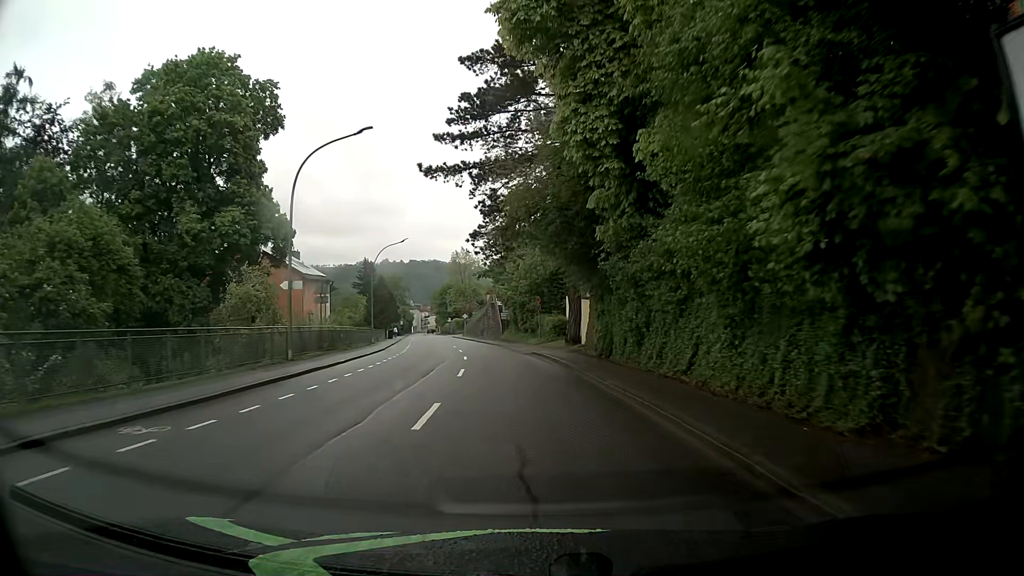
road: tertiary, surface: asphalt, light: Day
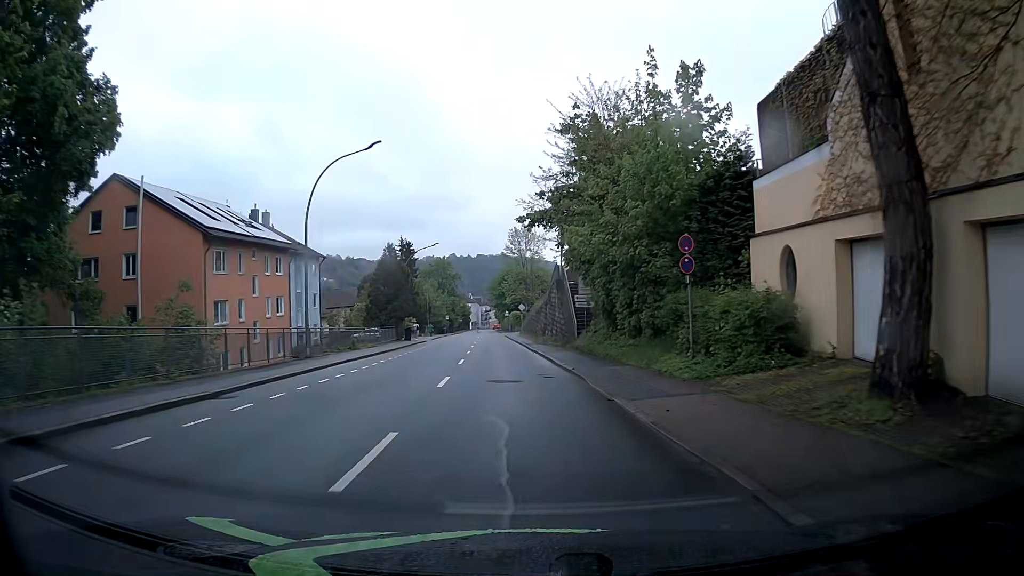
(-1.6, +30.6) m; -6°
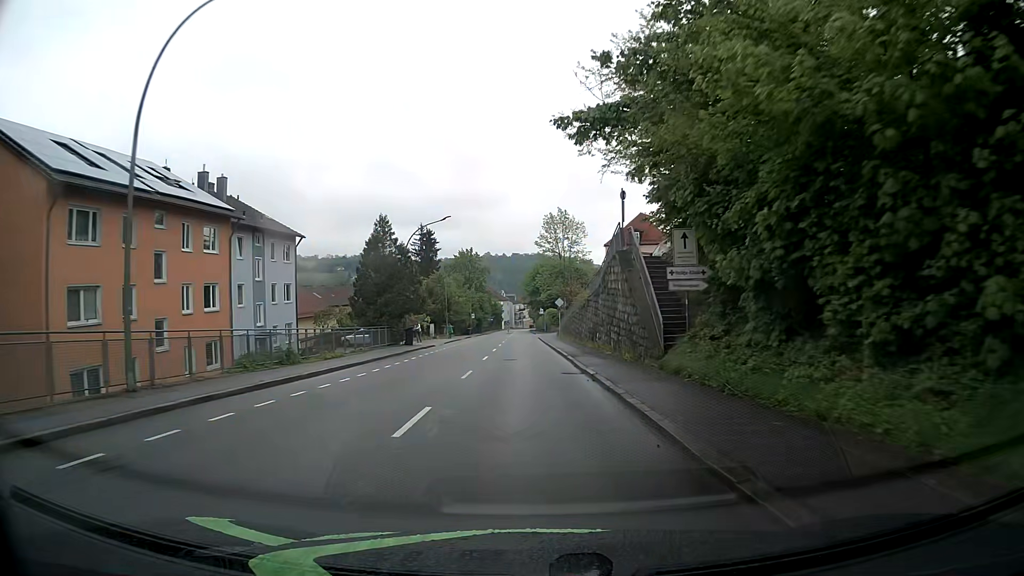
(-0.4, +15.3) m; -3°
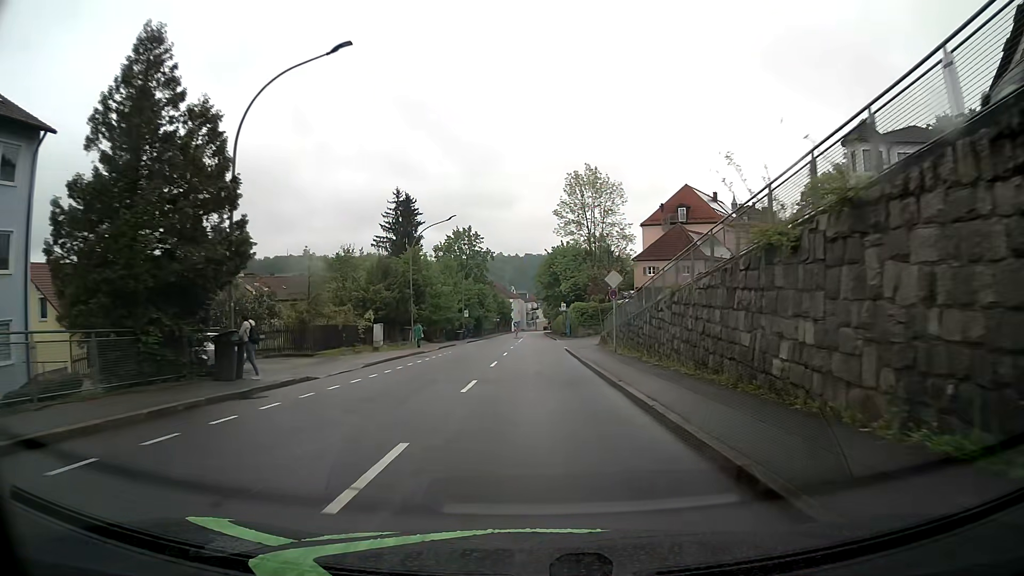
(-0.5, +30.6) m; 0°
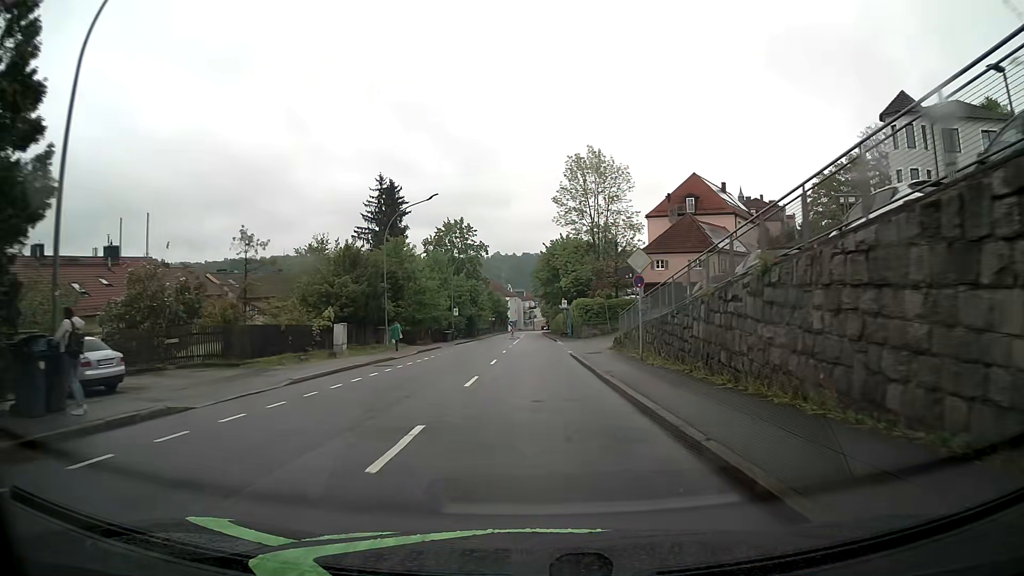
(-0.1, +7.6) m; 0°
(0, +10) (0, +20) (0, +30) (0, +40) (0, +50) (0, +60) (0, +70) (0, +80) (0, +90) (0, +100) m
